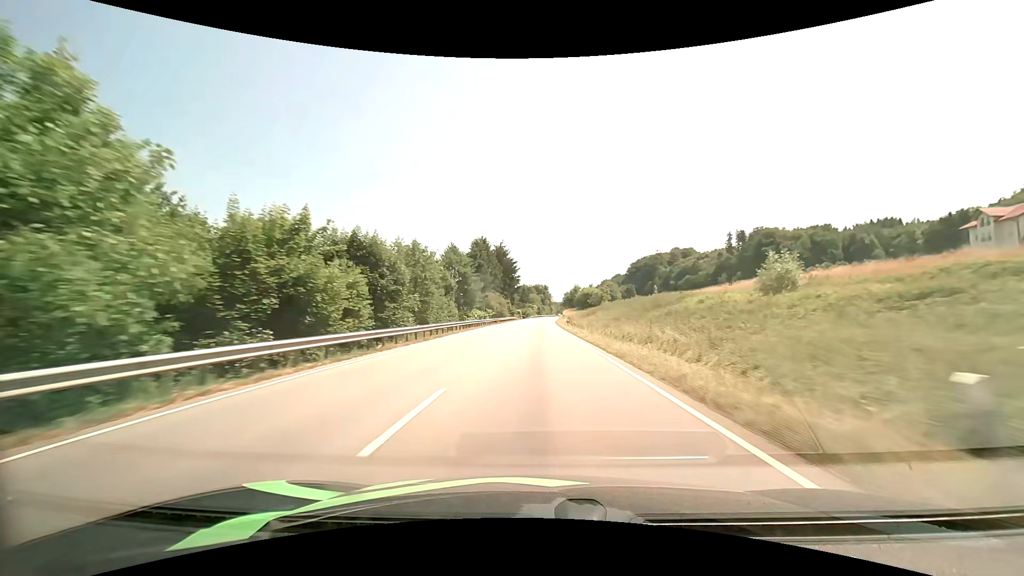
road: primary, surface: asphalt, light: Day
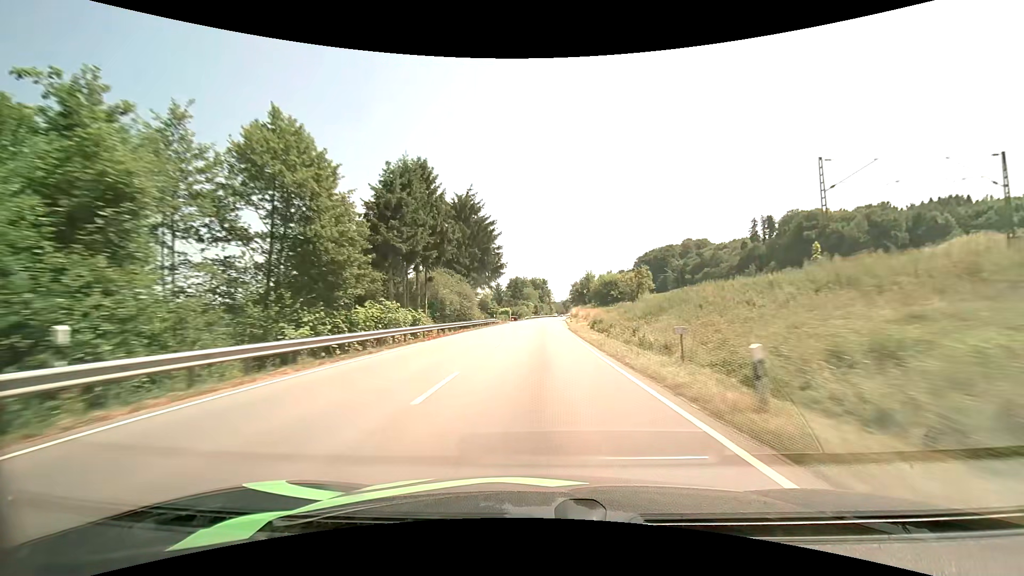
(+0.2, +46.3) m; 0°
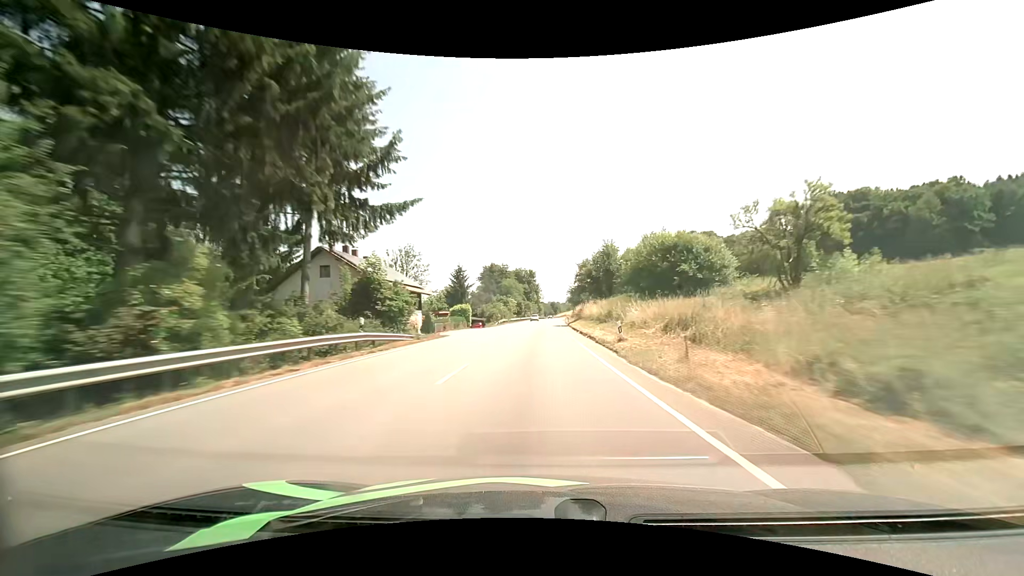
(+0.4, +46.7) m; +1°
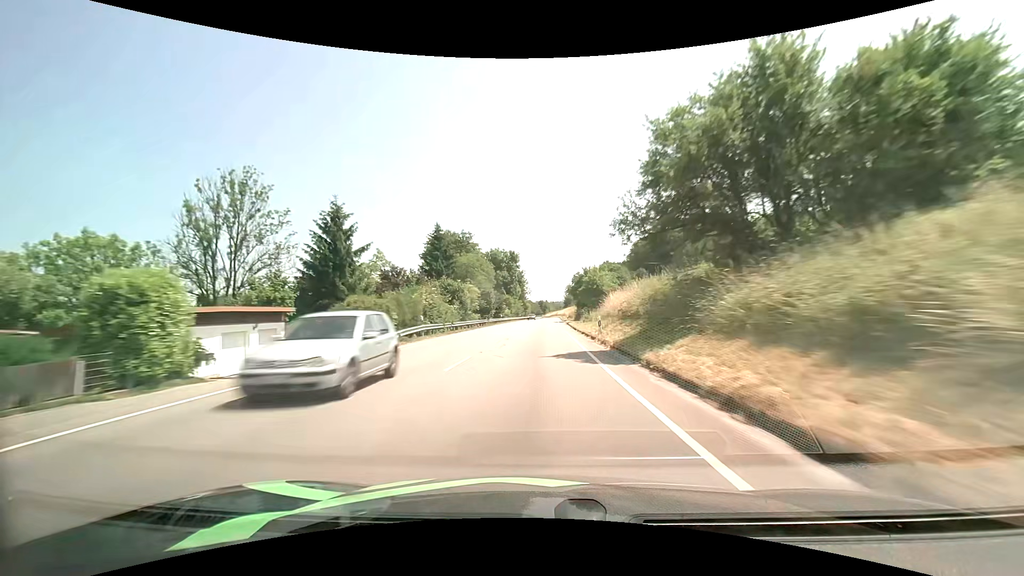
(+0.6, +47.0) m; +1°
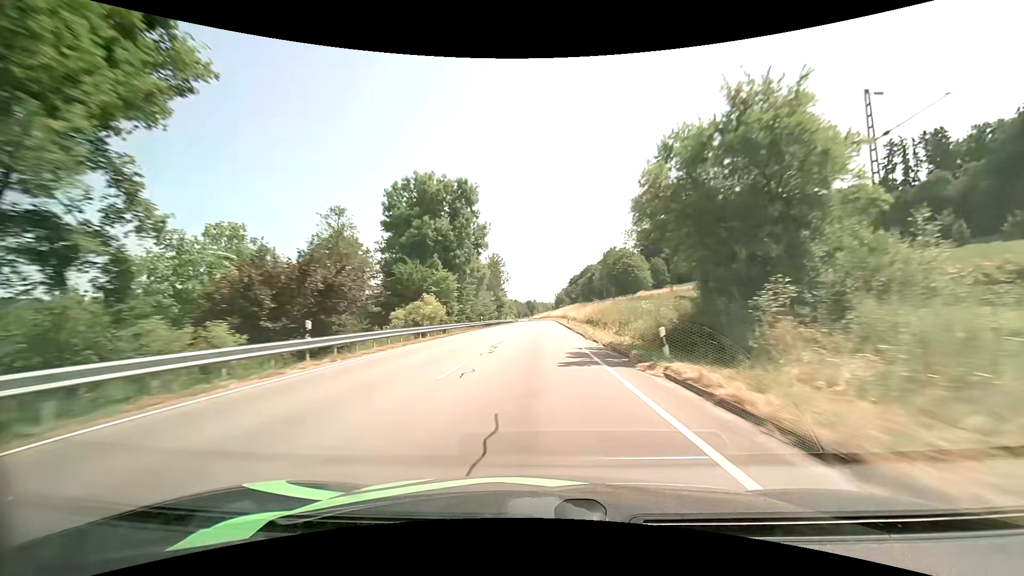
(+0.8, +62.4) m; +1°
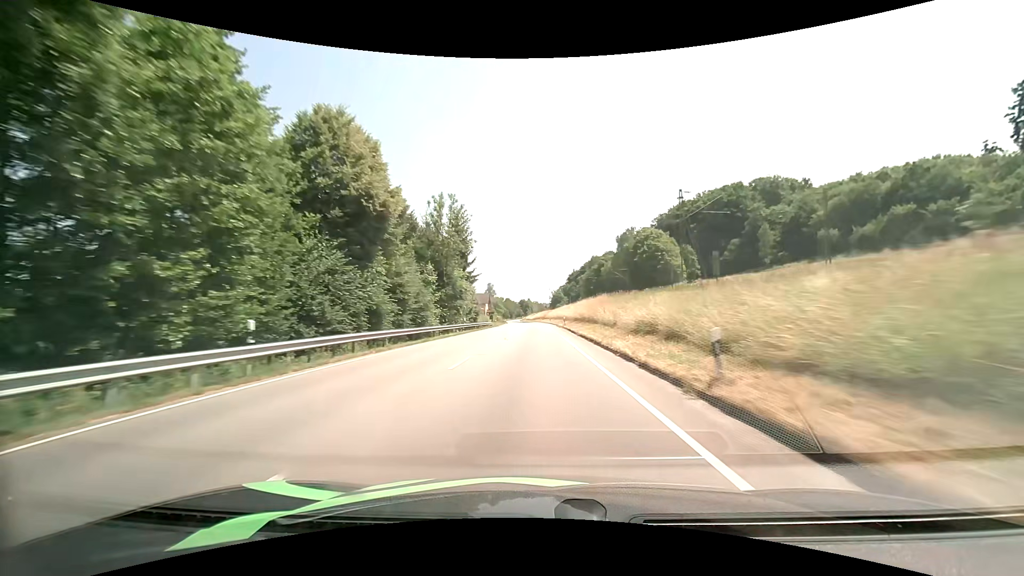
(+0.2, +47.0) m; +1°
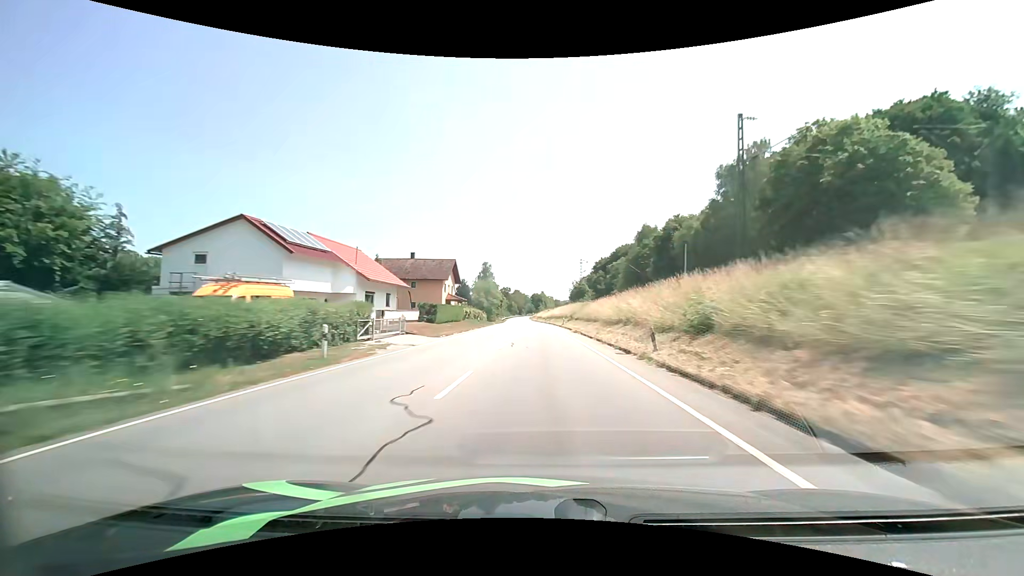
(-1.1, +78.1) m; -2°
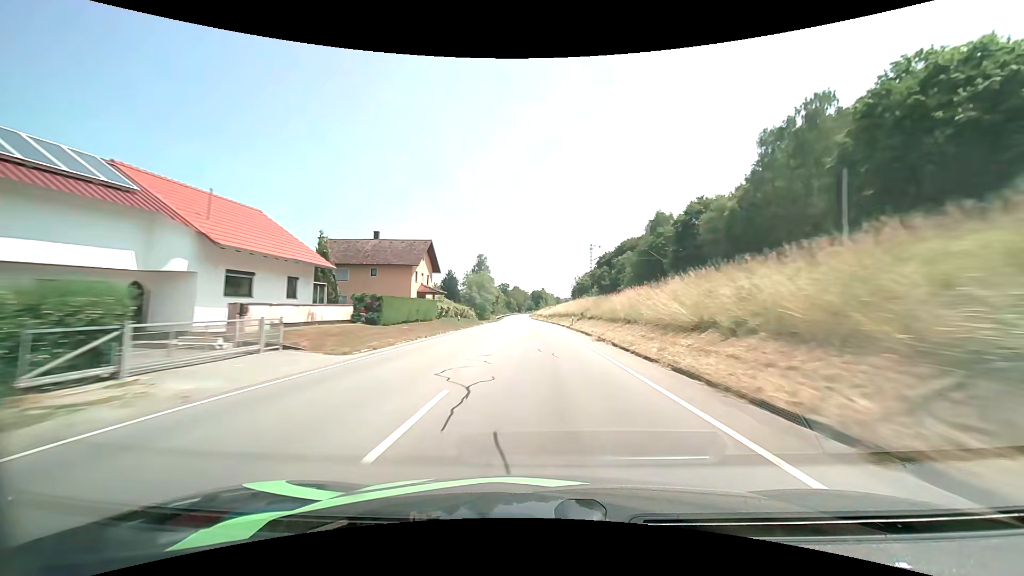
(0.0, +15.6) m; 0°
(0, +10) (0, +20) (0, +30) (0, +40) (0, +50) (0, +60) (0, +70) (-1, +80) (-1, +90) (-1, +100) m
